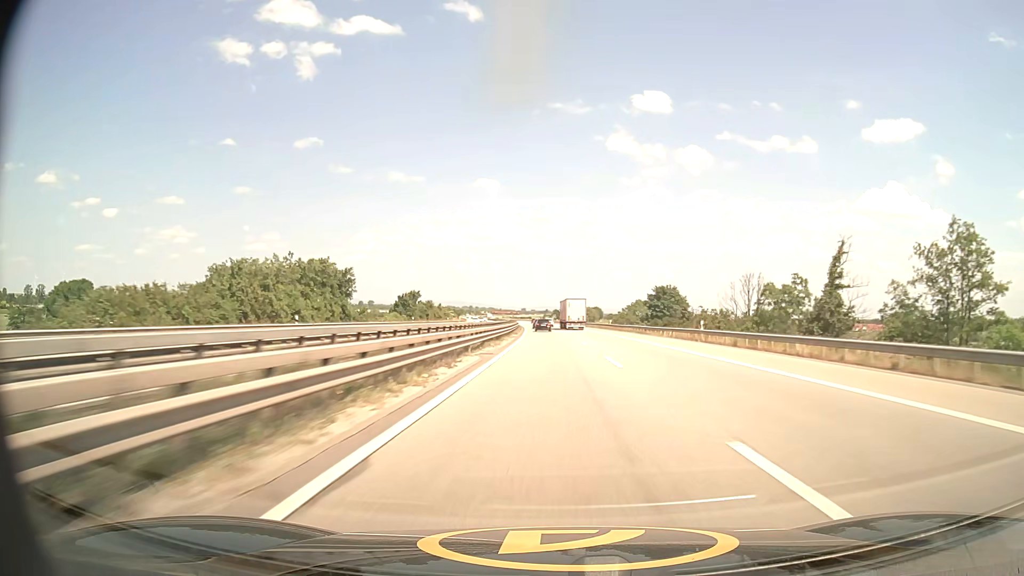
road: motorway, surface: asphalt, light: Day
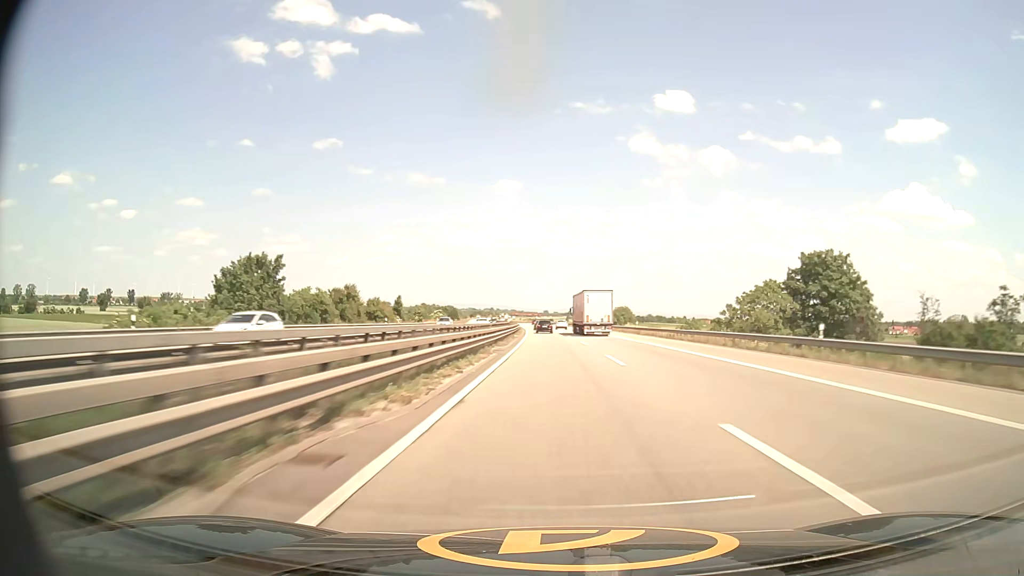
(-1.3, +70.5) m; -2°
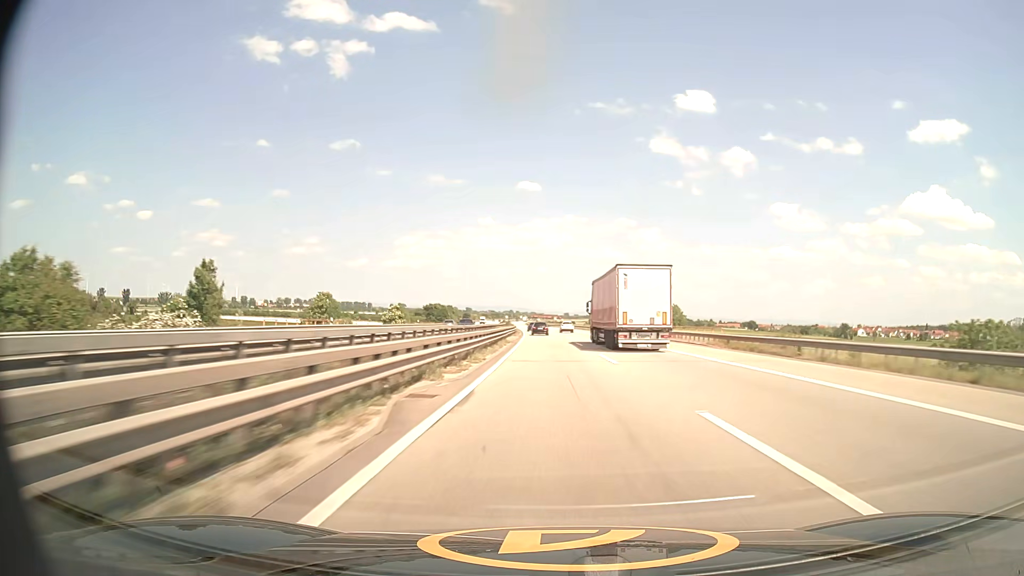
(-1.0, +70.2) m; -2°
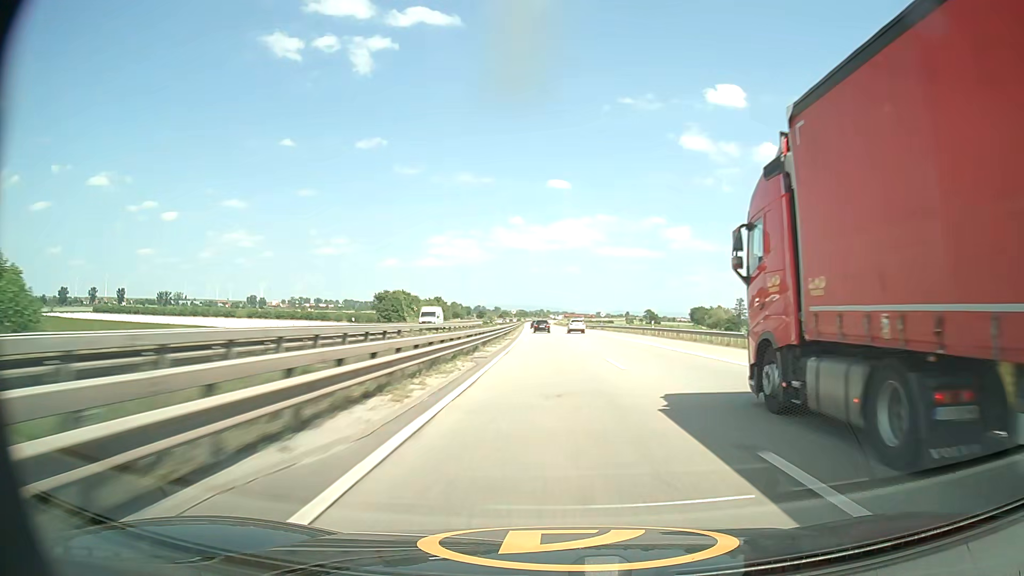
(-2.2, +93.2) m; -3°
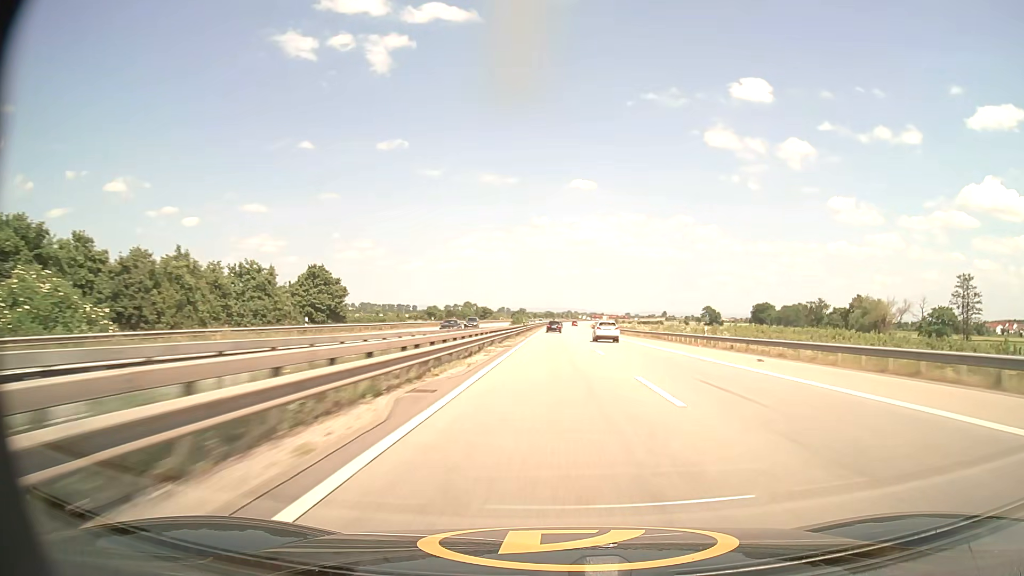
(-2.9, +115.9) m; -2°
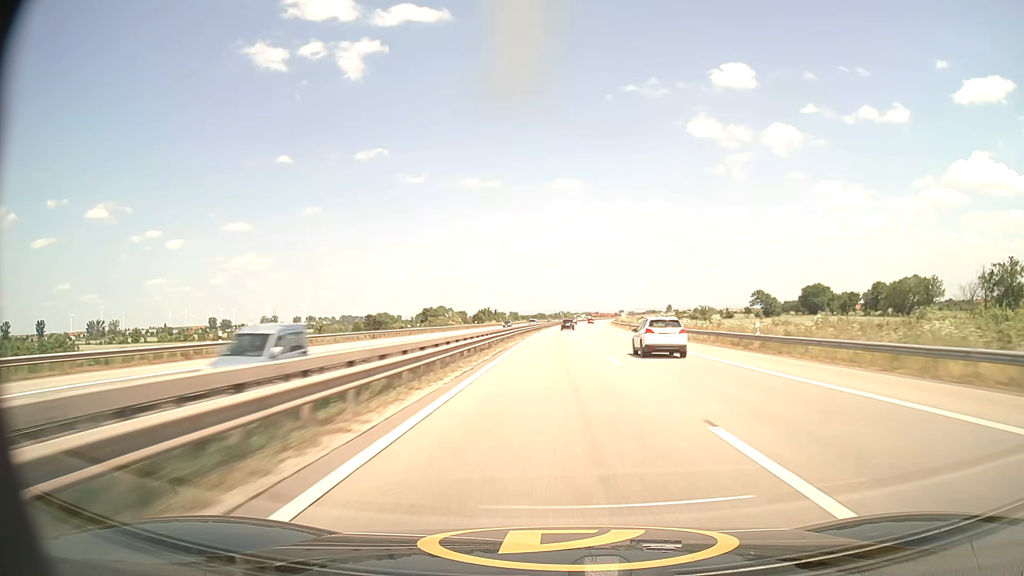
(+0.6, +116.4) m; +1°
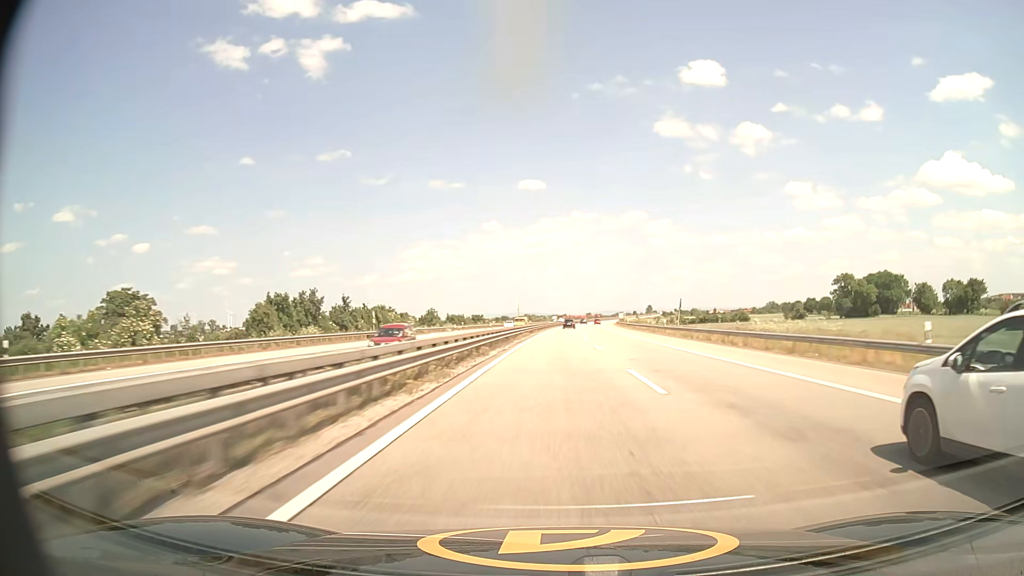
(+2.1, +115.9) m; +3°
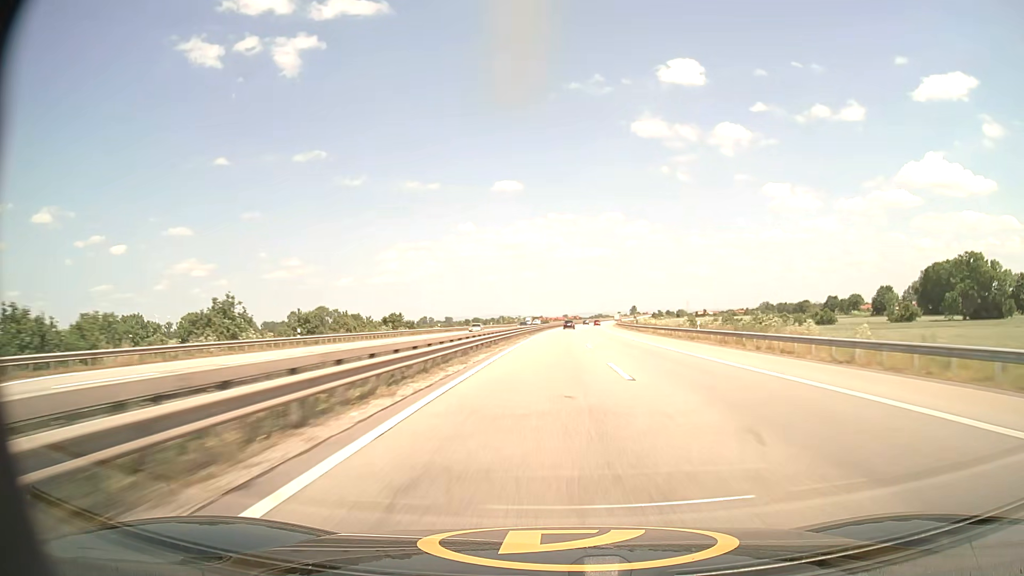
(+1.2, +68.9) m; +2°
(0, +10) (0, +20) (0, +30) (0, +40) (+1, +50) (+1, +60) (+1, +70) (+2, +80) (+2, +90) (+2, +100) m
